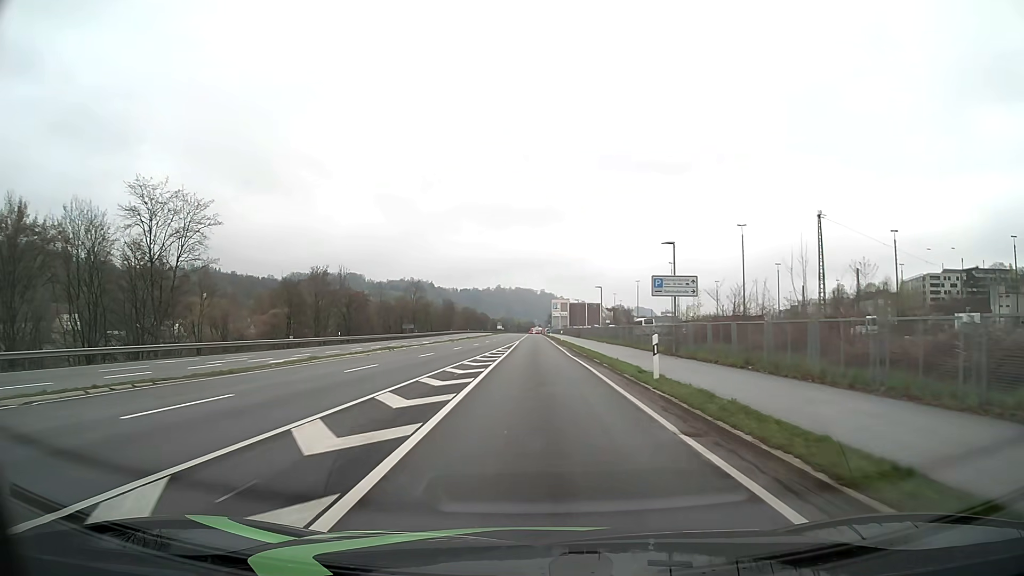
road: primary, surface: asphalt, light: Day
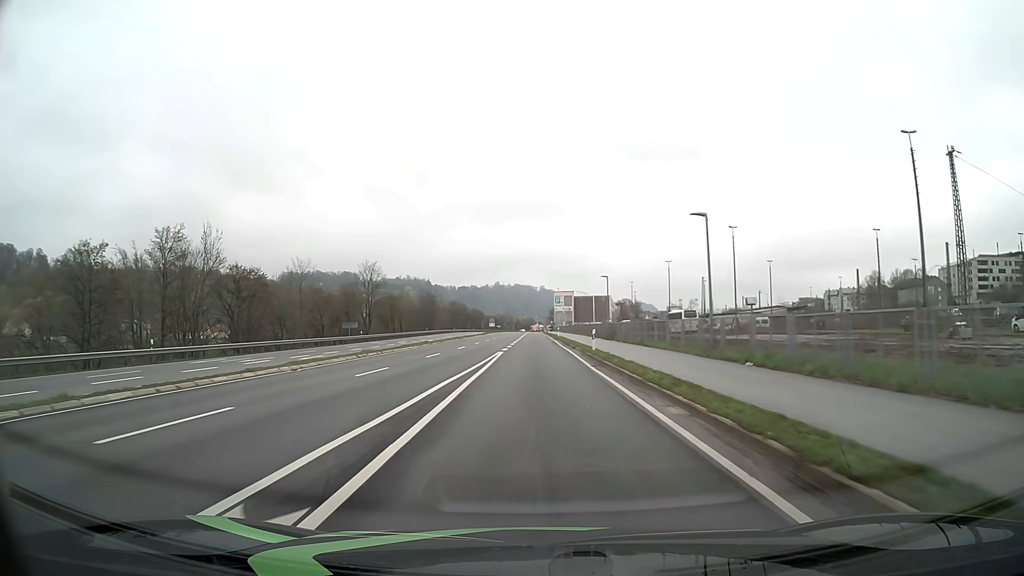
(0.0, +38.3) m; 0°
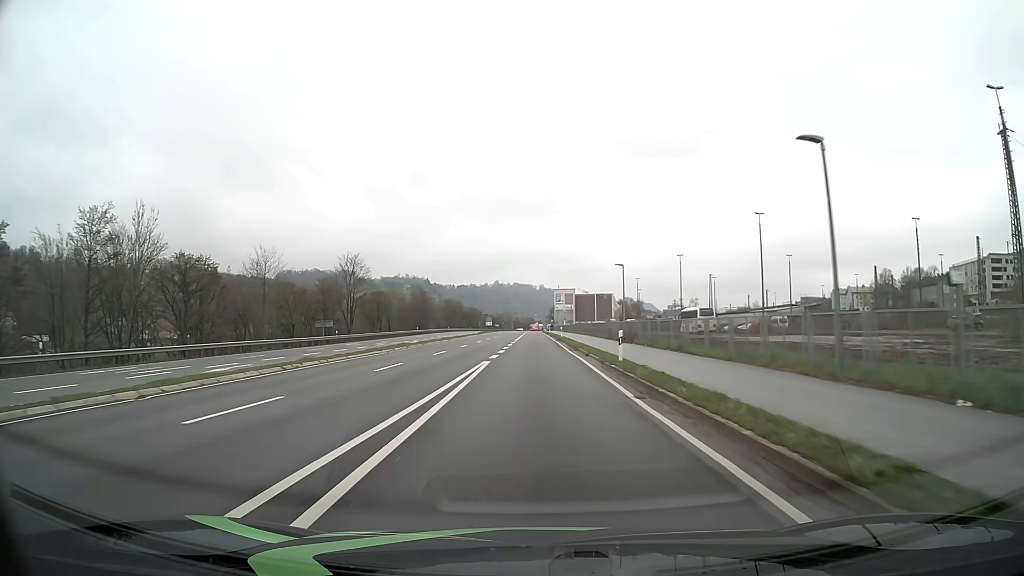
(0.0, +10.1) m; 0°
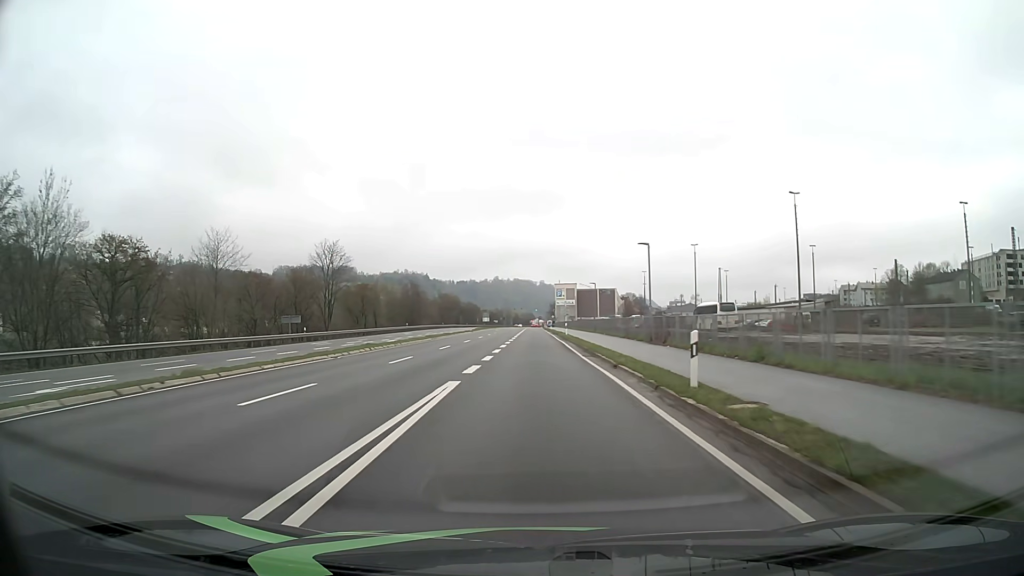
(0.0, +10.2) m; 0°
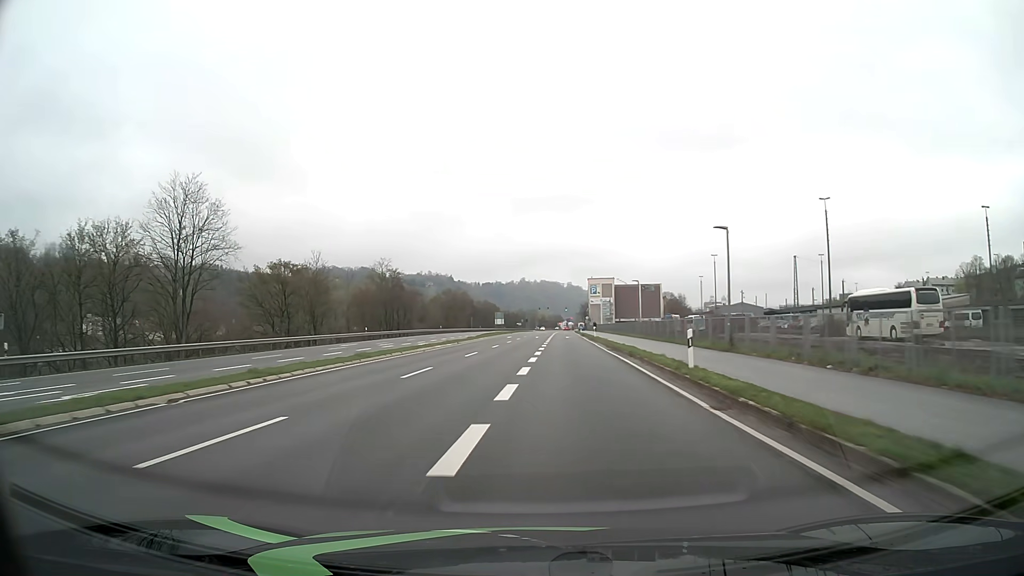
(-0.5, +40.9) m; -3°
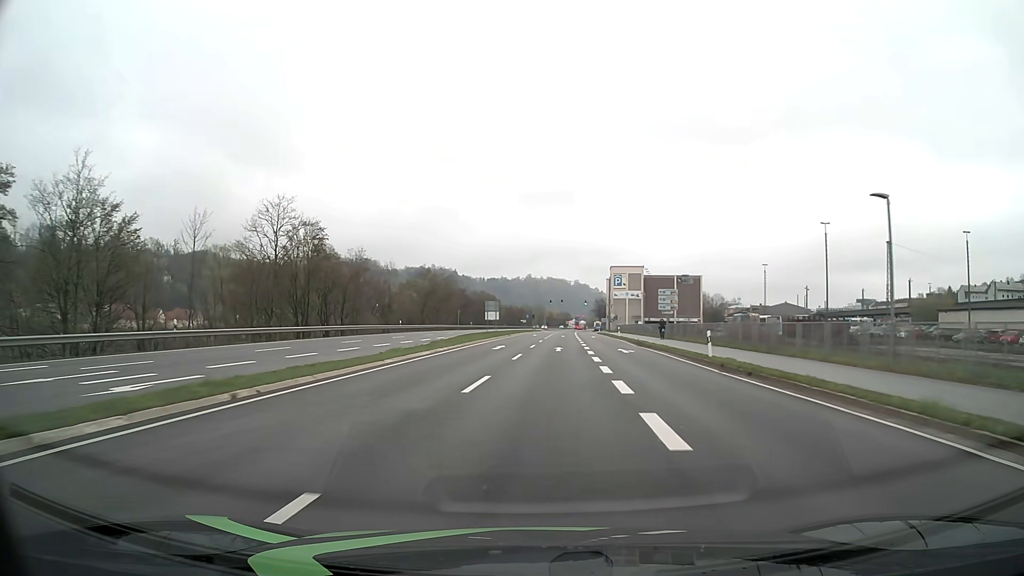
(-0.6, +40.9) m; 0°
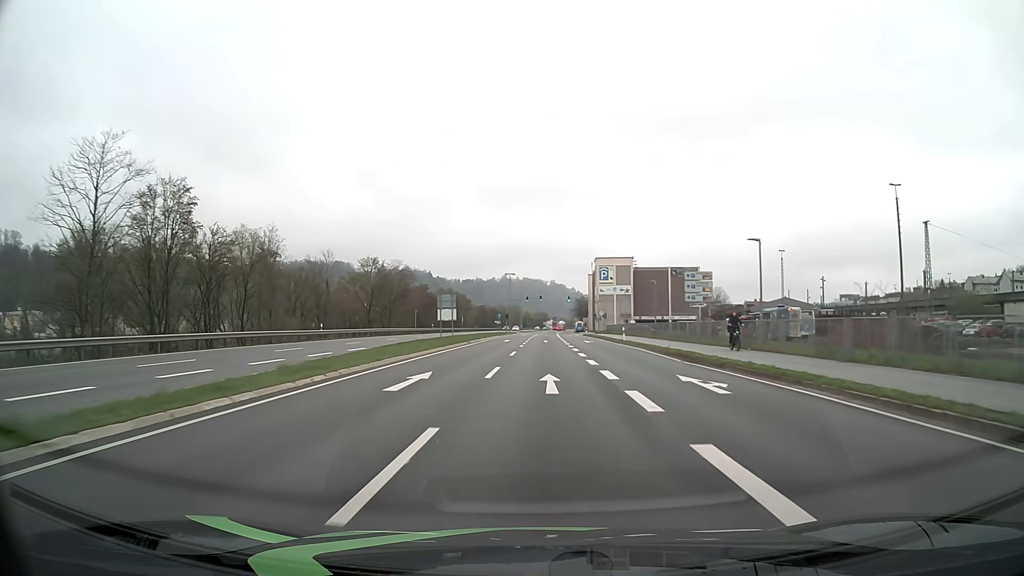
(+0.4, +20.4) m; +2°
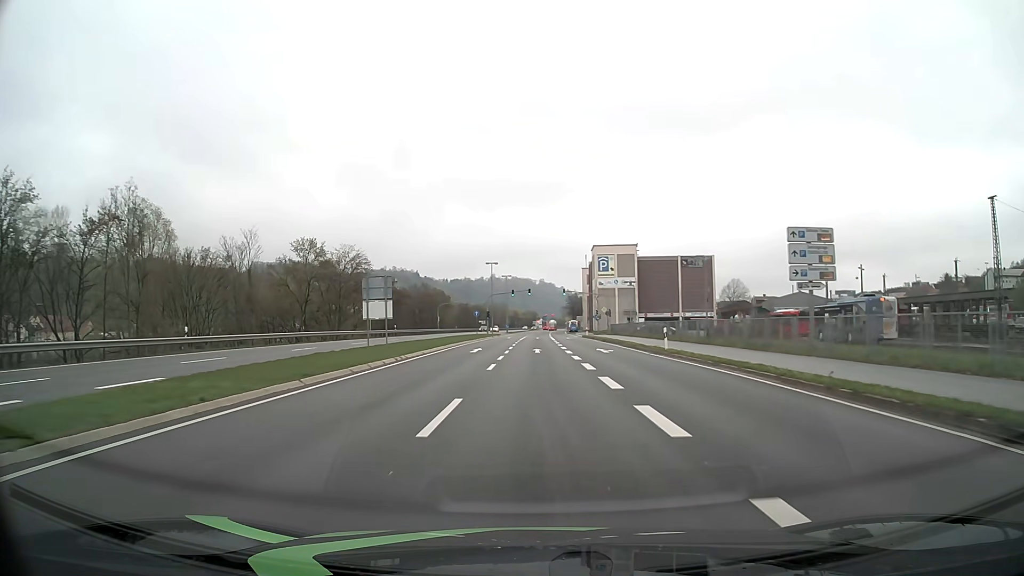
(+0.2, +20.5) m; +1°
(0, +10) (0, +20) (0, +30) (0, +40) (0, +50) (0, +60) (0, +70) (0, +80) (0, +90) (+1, +100) m
